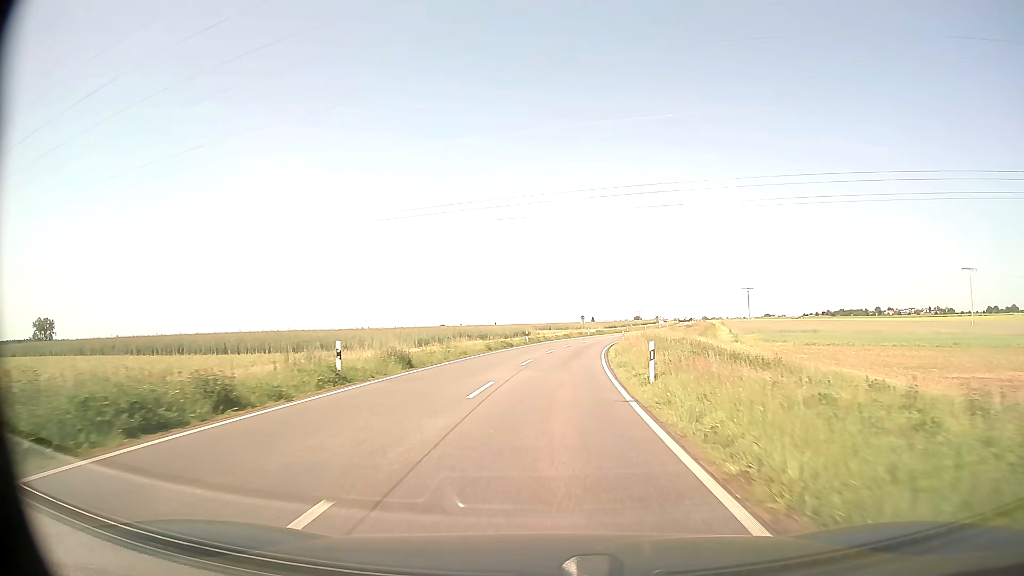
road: secondary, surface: asphalt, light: Day
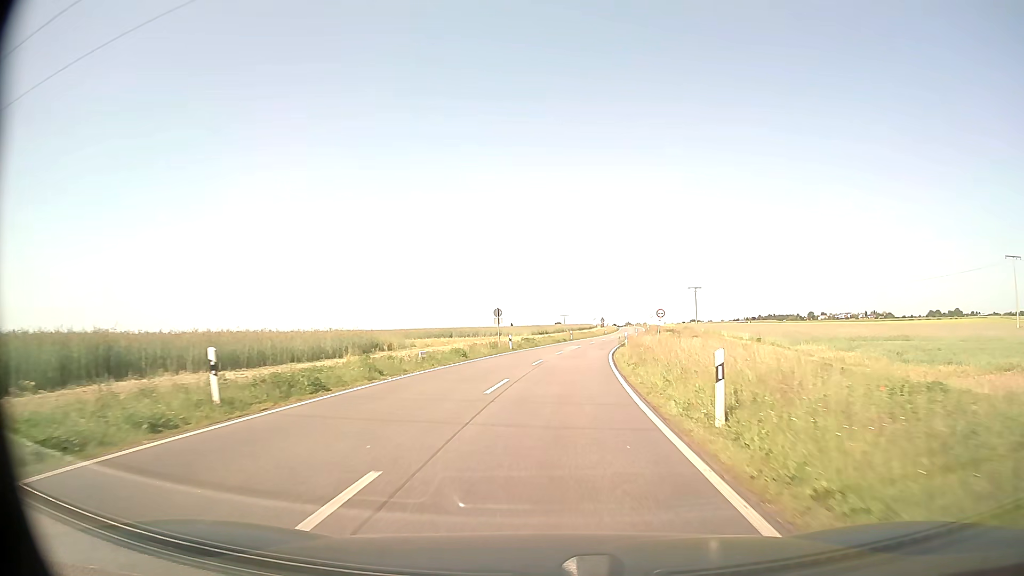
(+2.7, +46.9) m; +7°
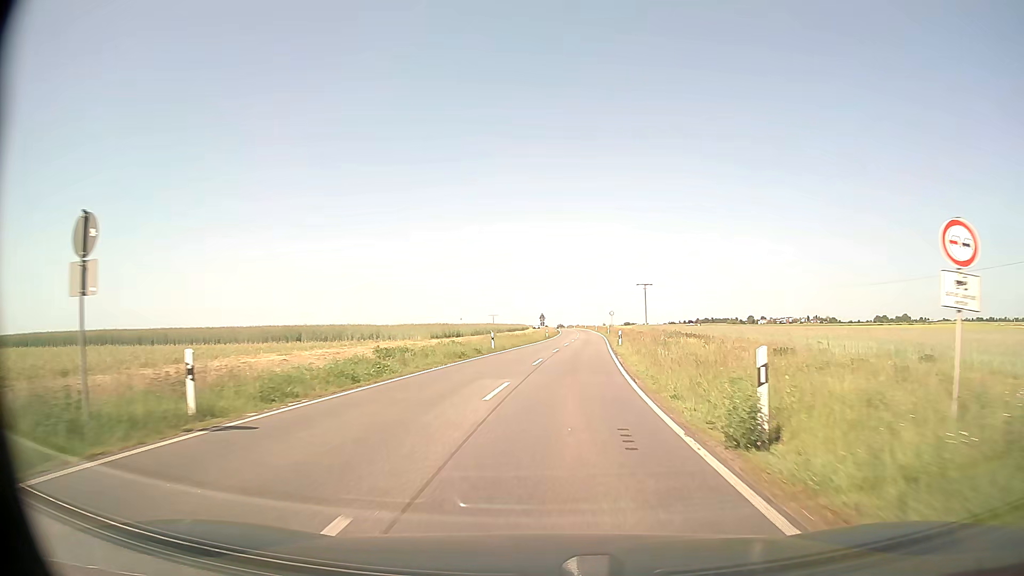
(+1.9, +37.6) m; +6°
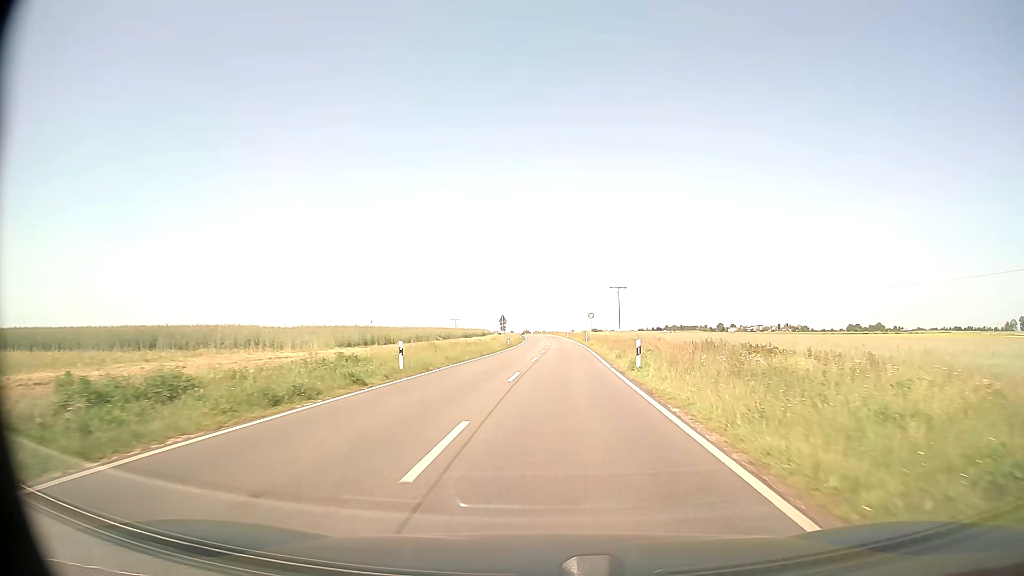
(+0.4, +18.8) m; +3°
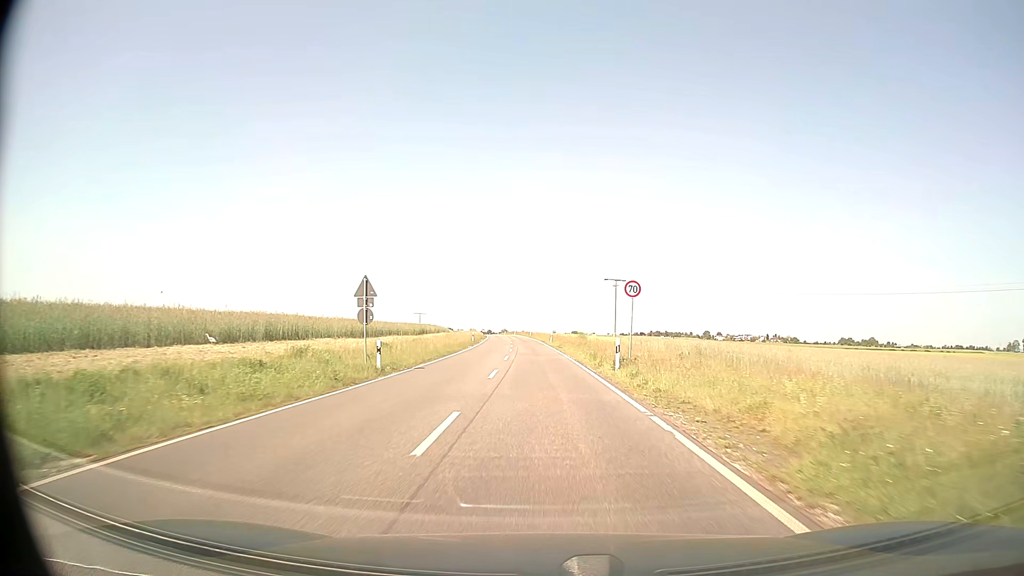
(+1.3, +47.0) m; +2°
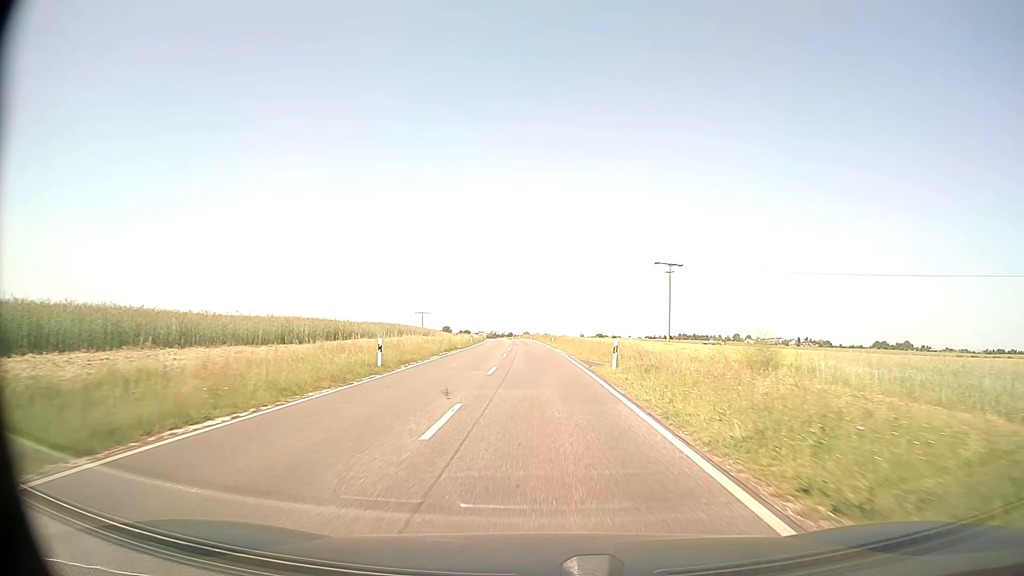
(-0.7, +47.1) m; -2°
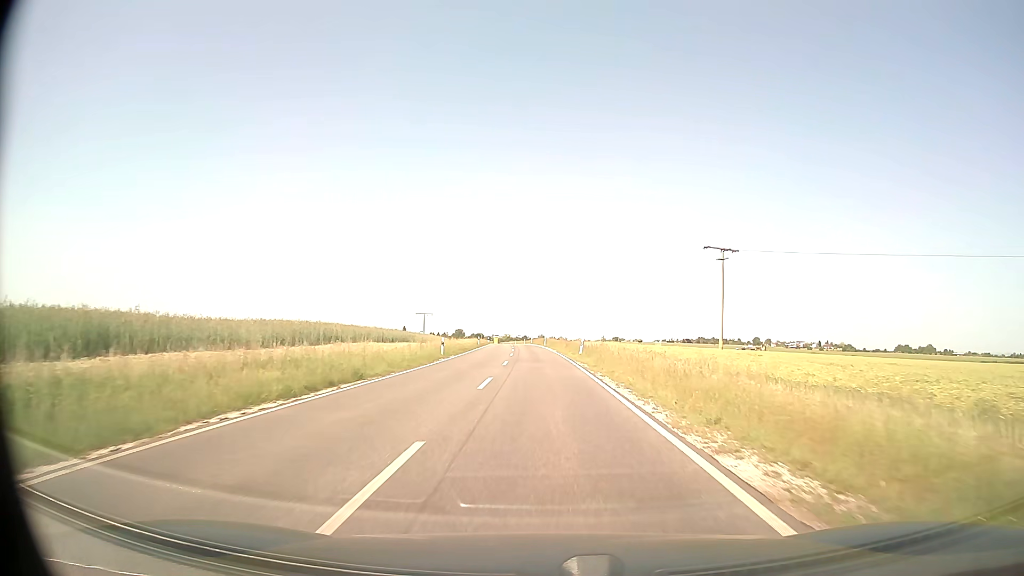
(-0.3, +28.2) m; -1°
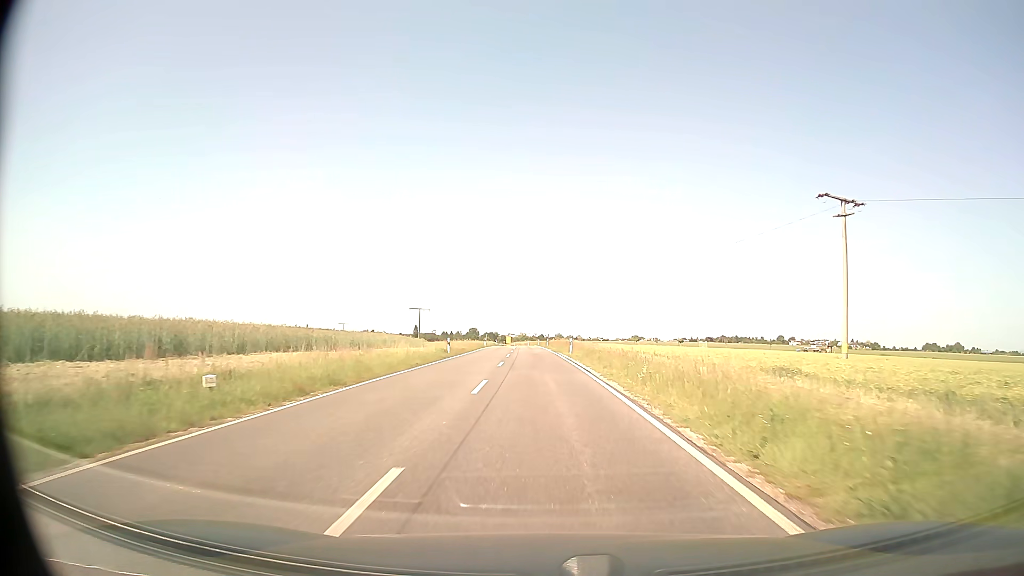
(-0.4, +37.7) m; -1°
(0, +10) (0, +20) (0, +30) (-1, +40) (-1, +50) (-1, +60) (-1, +70) (-2, +80) (-2, +90) (-2, +100) m
